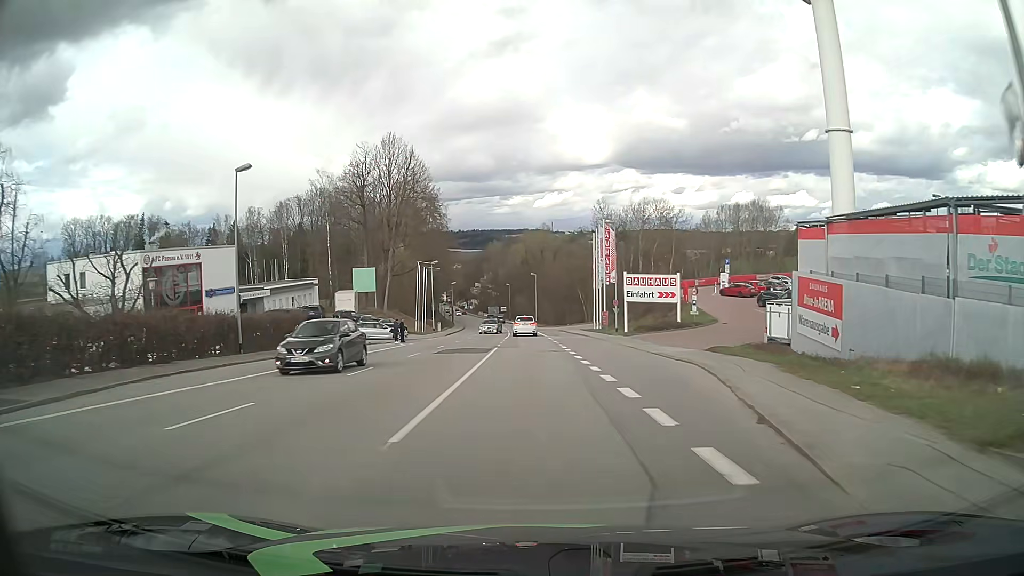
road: tertiary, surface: asphalt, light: Day
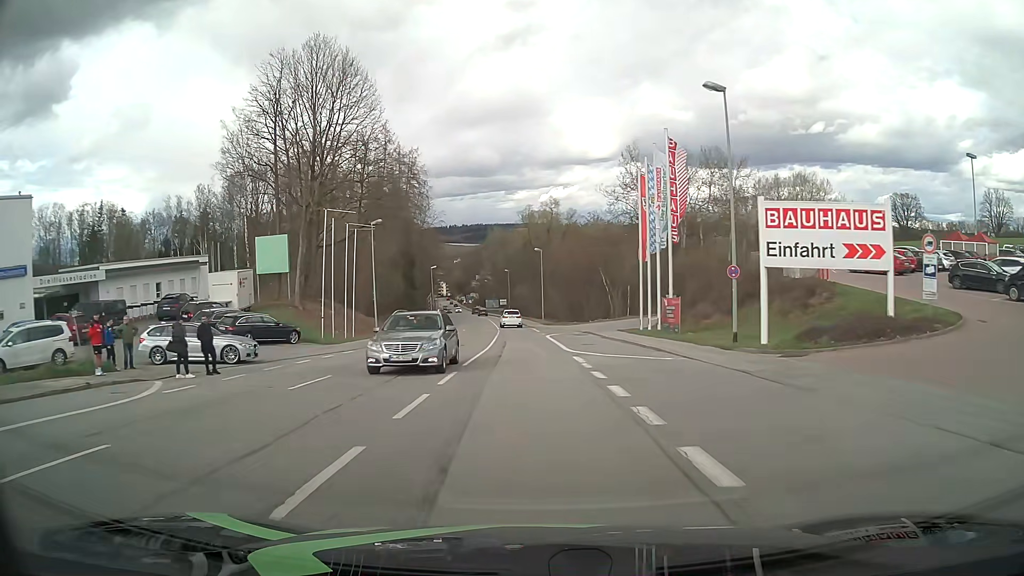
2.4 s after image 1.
(-0.1, +30.5) m; 0°
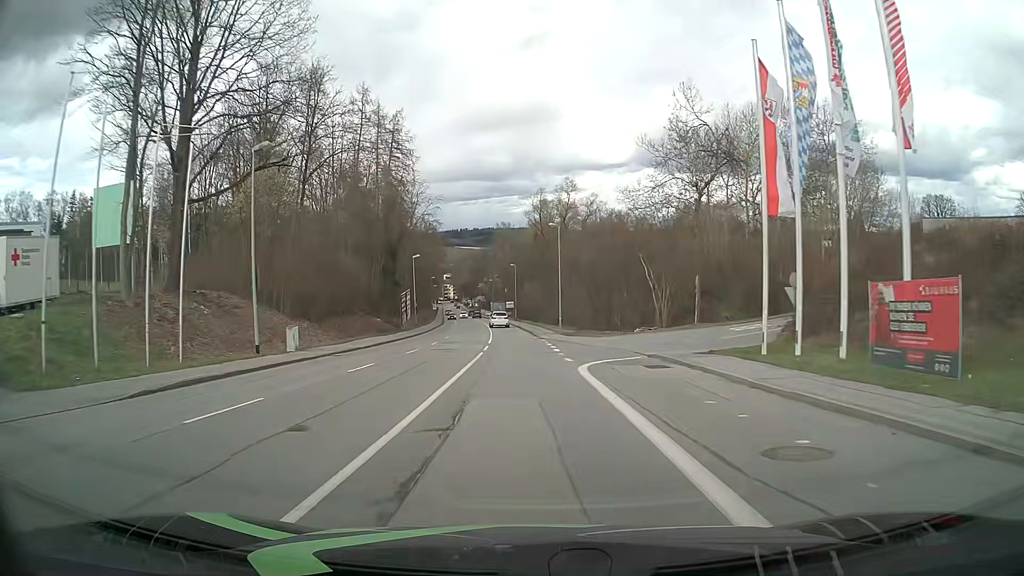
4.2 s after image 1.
(-0.3, +22.8) m; -2°
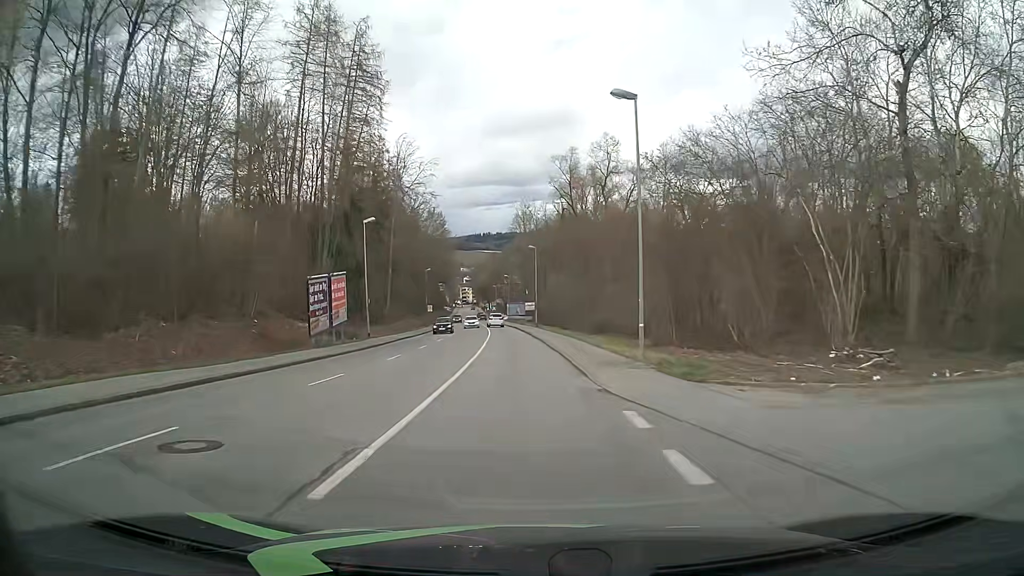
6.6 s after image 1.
(-0.3, +30.4) m; -2°
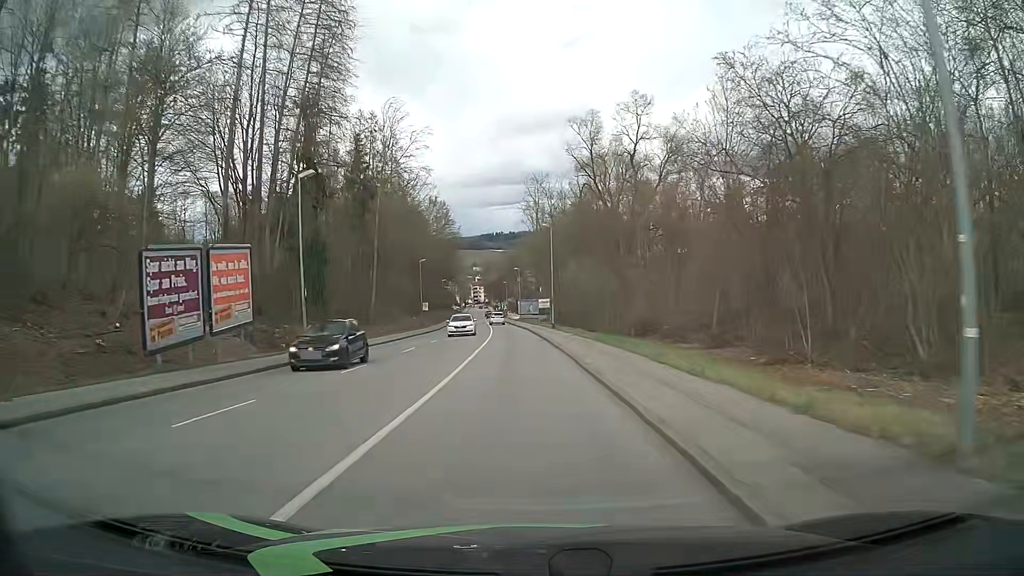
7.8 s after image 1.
(-0.1, +15.2) m; -1°
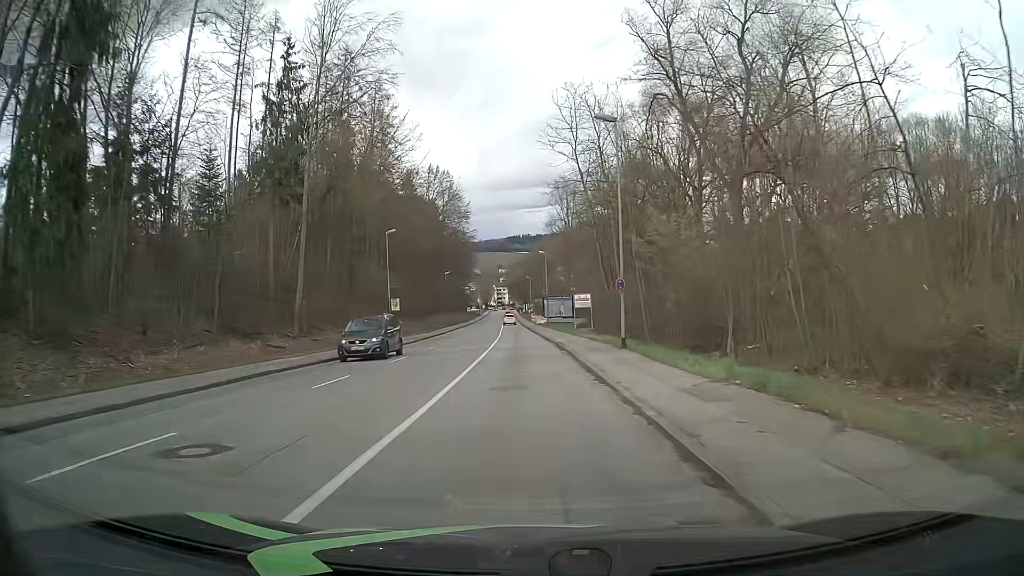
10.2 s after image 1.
(-0.5, +30.5) m; -2°
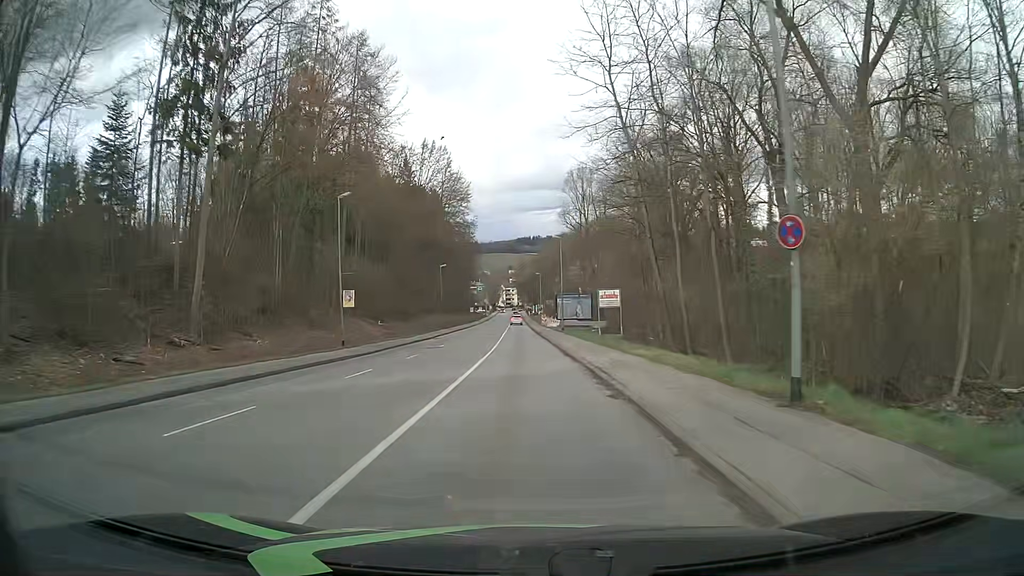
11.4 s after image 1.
(-0.1, +15.2) m; -1°
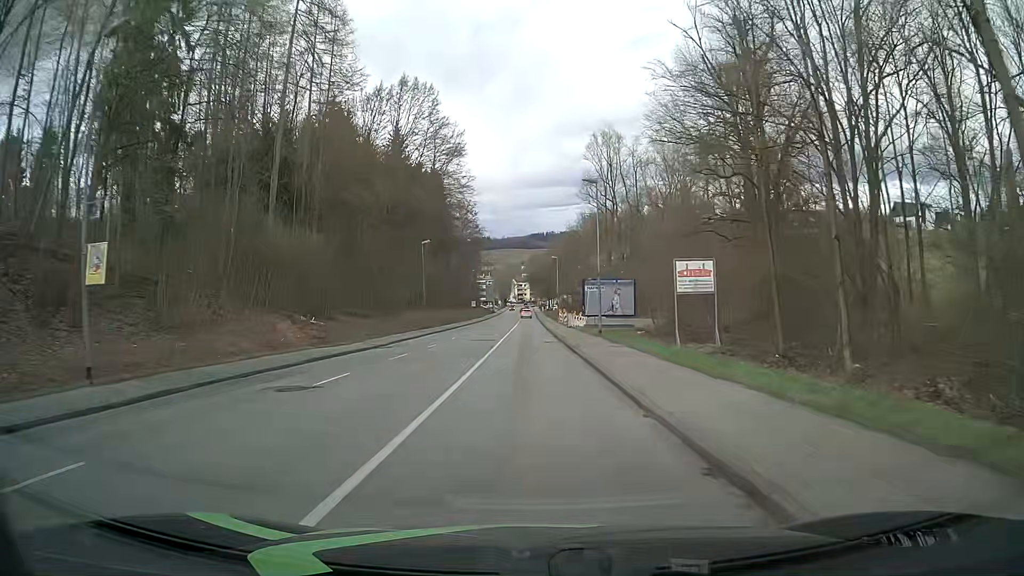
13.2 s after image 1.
(-0.2, +22.9) m; -1°
(0, +10) (0, +20) (0, +30) (0, +40) (0, +50) (-1, +60) (-1, +70) (-1, +80) (-1, +90) (-1, +100) m
